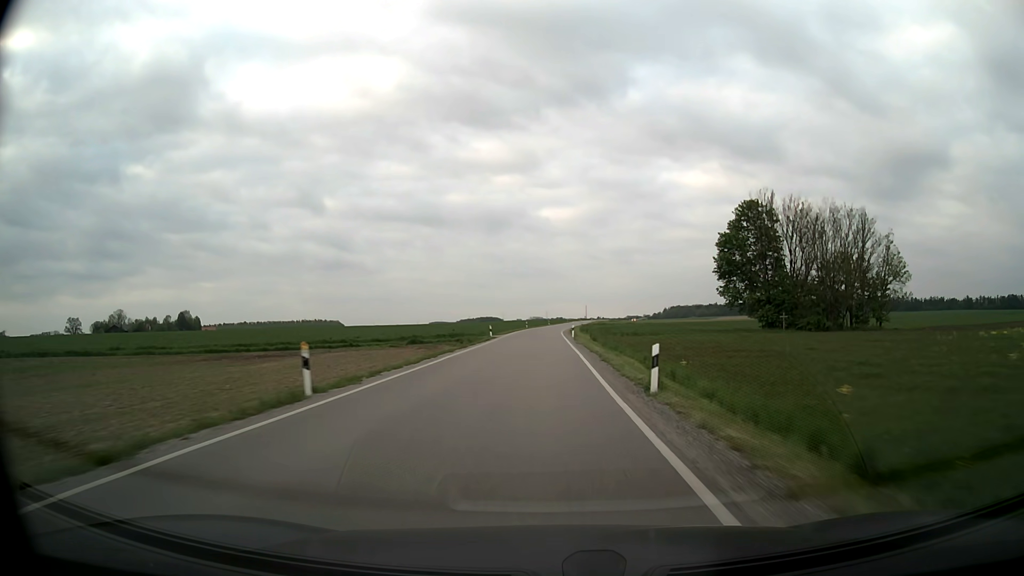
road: secondary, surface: asphalt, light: Day
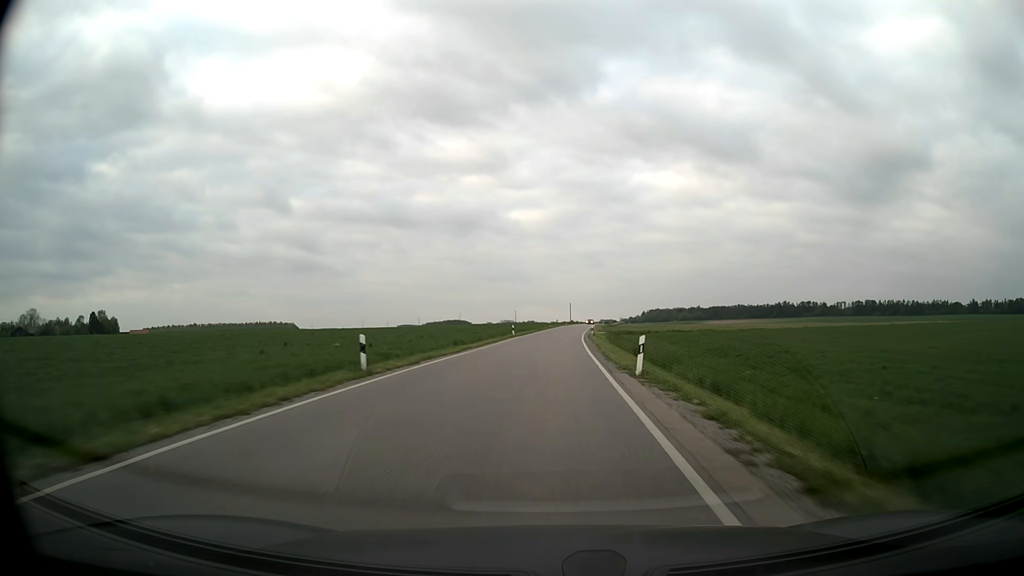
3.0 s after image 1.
(+0.7, +84.4) m; +2°
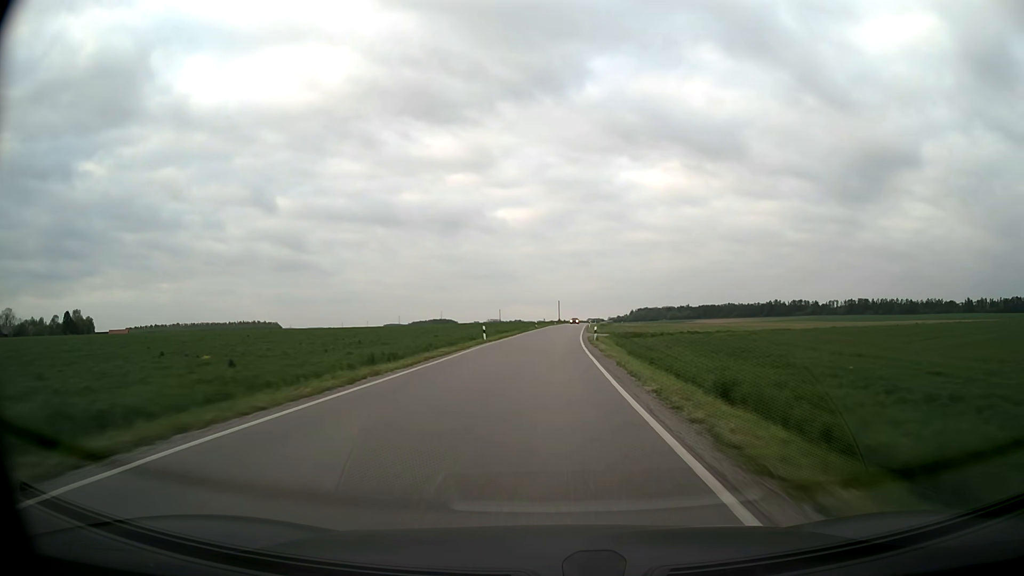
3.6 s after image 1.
(+0.1, +16.9) m; +1°
(0, +10) (0, +20) (0, +30) (+1, +40) (+1, +50) (+2, +60) (+2, +70) (+3, +80) (+4, +90) (+4, +100) m
